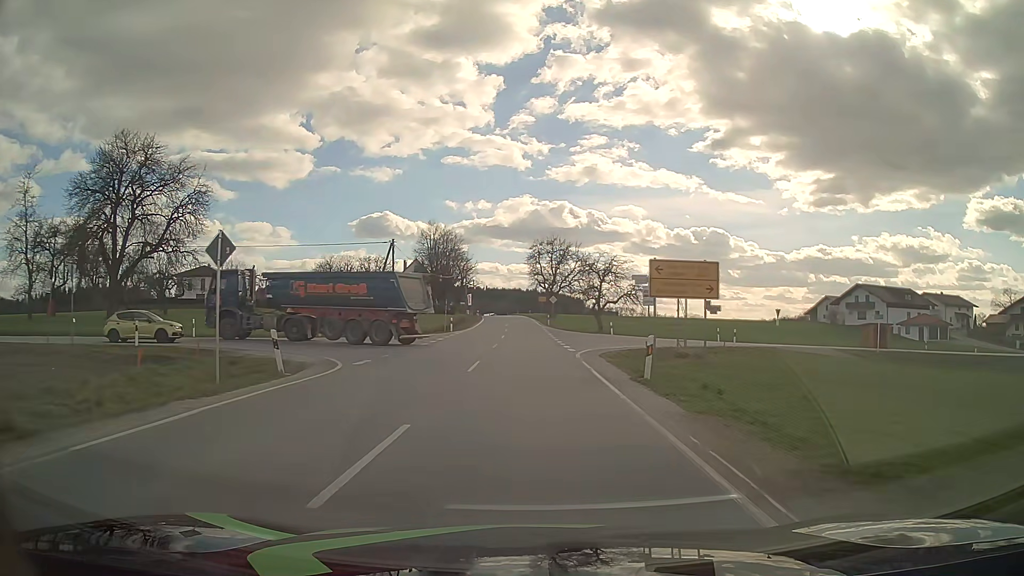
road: tertiary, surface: asphalt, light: Day
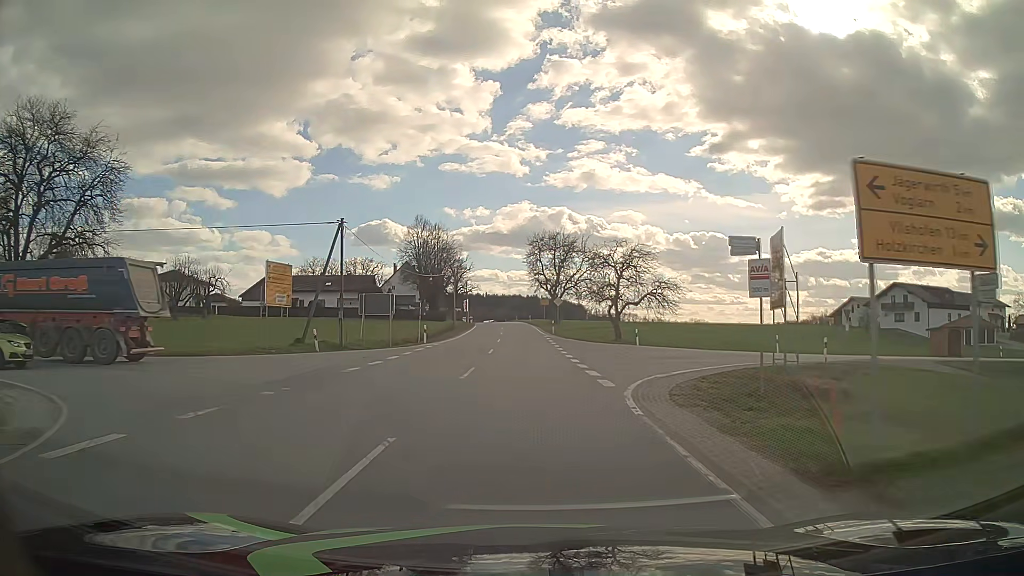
(0.0, +12.9) m; 0°
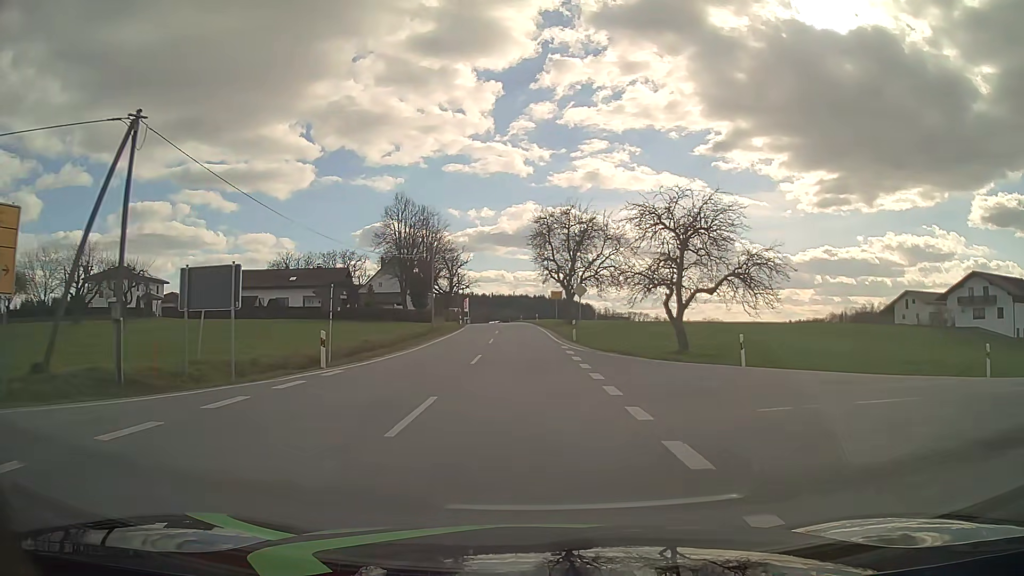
(0.0, +20.1) m; -1°
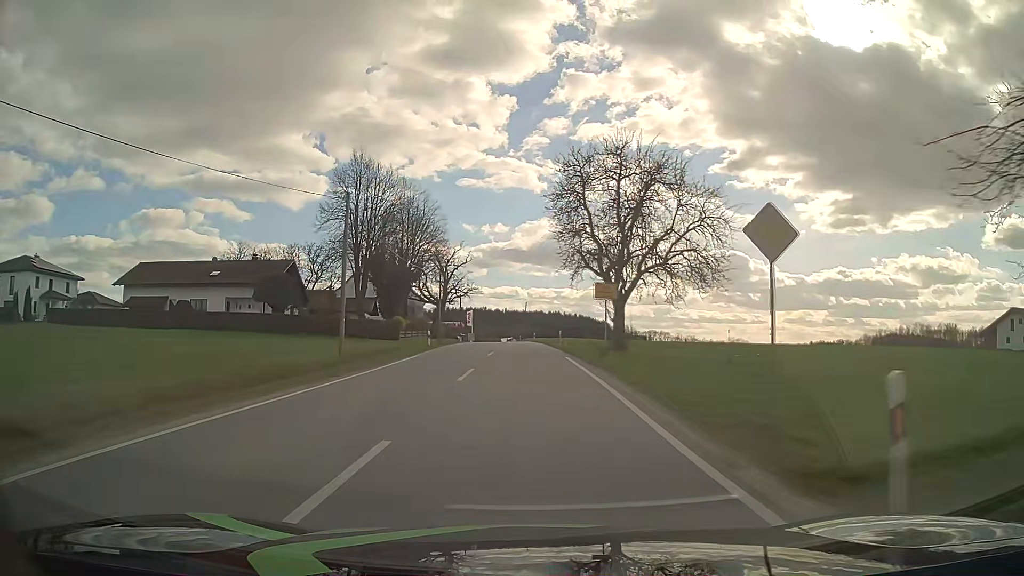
(-0.4, +28.4) m; -2°
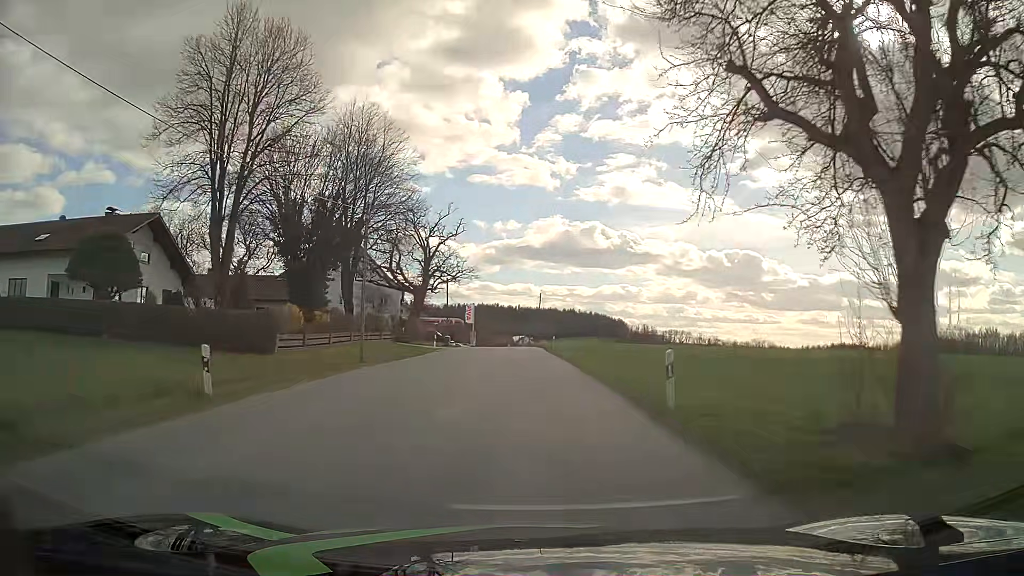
(-0.2, +29.1) m; -1°
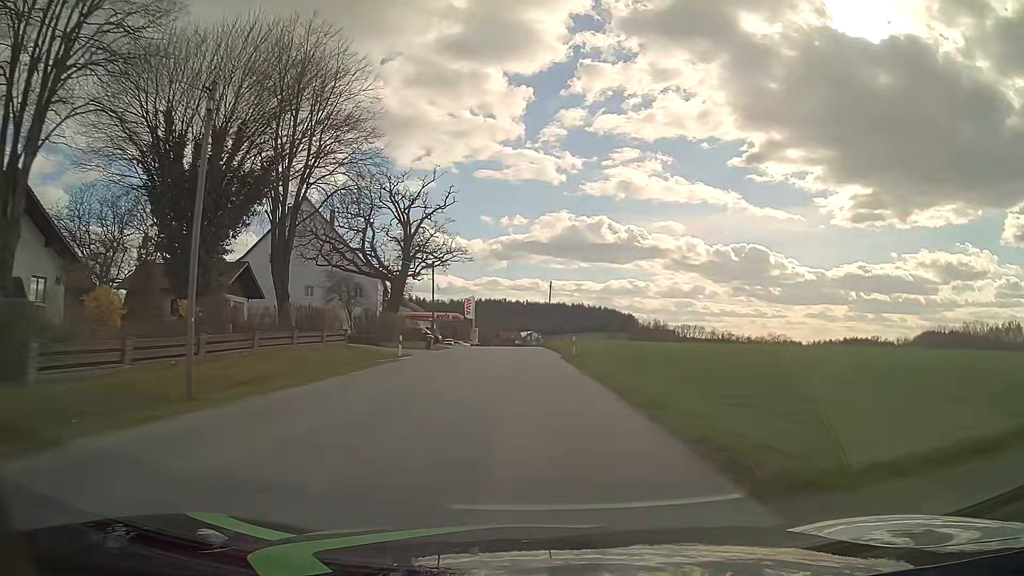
(-0.1, +14.9) m; -1°
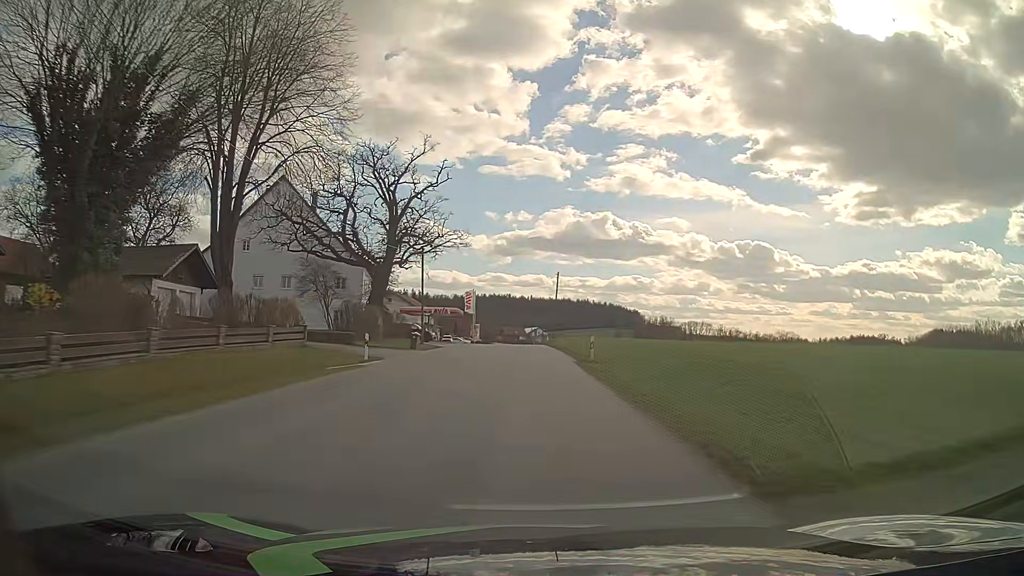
(-0.1, +7.5) m; -1°
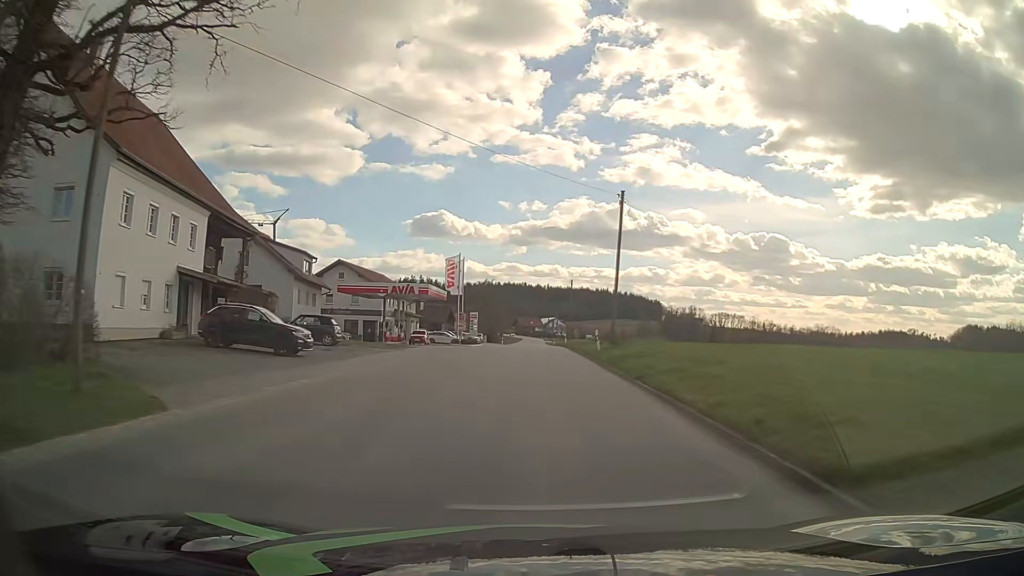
(-0.5, +38.2) m; -1°
(0, +10) (0, +20) (0, +30) (0, +40) (0, +50) (+1, +60) (+1, +70) (+1, +80) (+1, +90) (+1, +100) m
